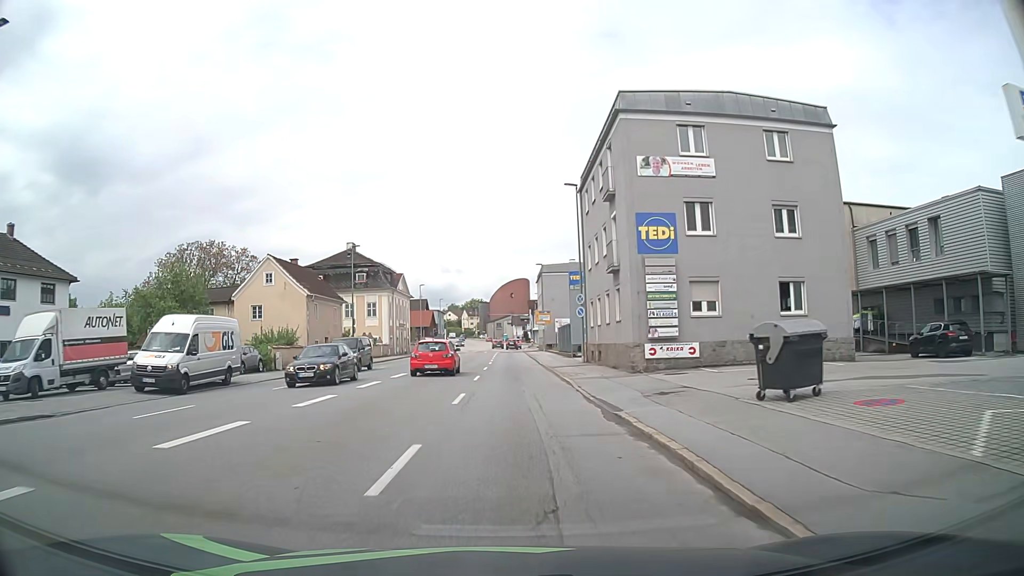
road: tertiary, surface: asphalt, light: Day
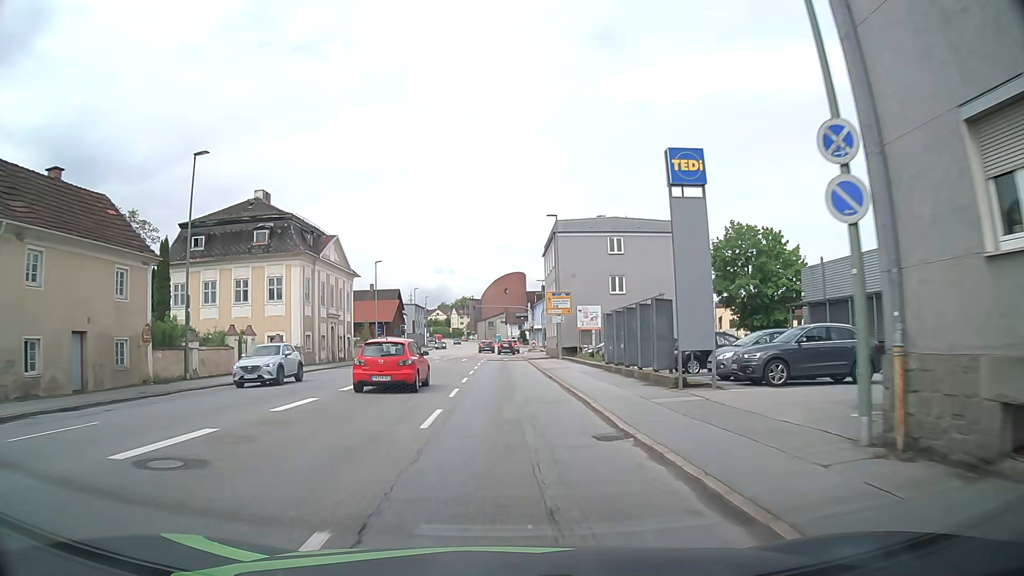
(-0.1, +31.2) m; +1°
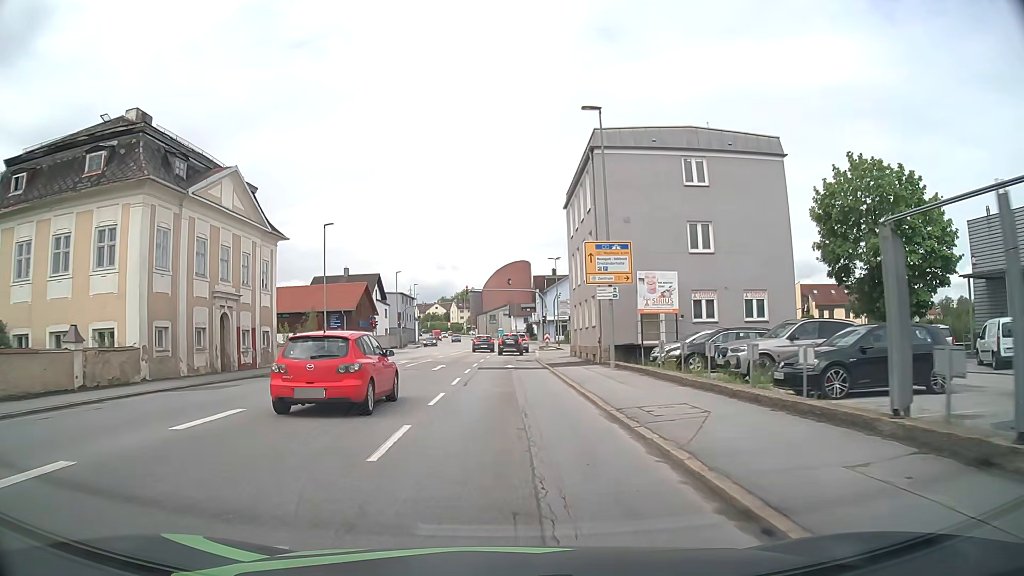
(-0.1, +21.5) m; 0°
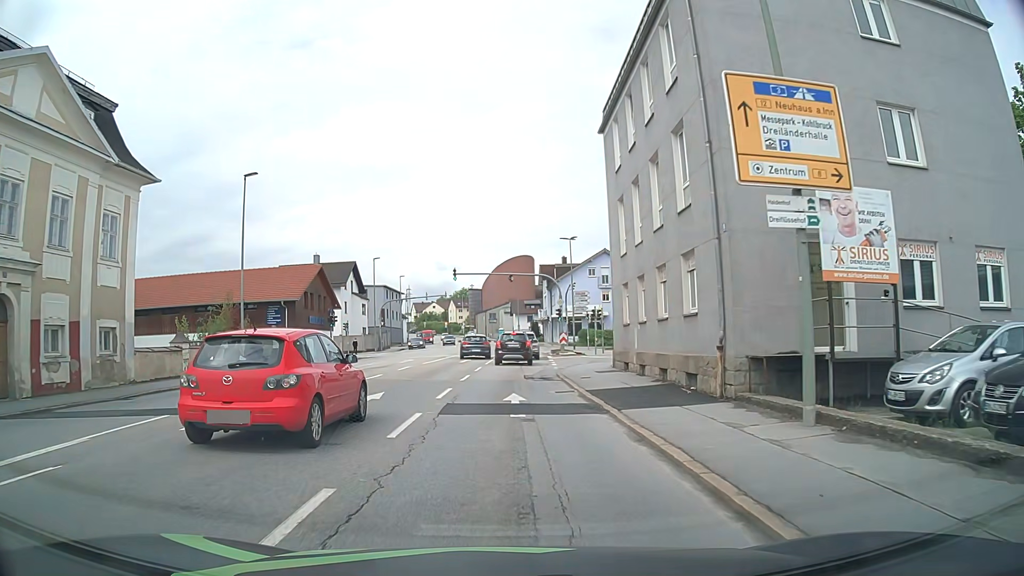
(-0.1, +16.3) m; -1°
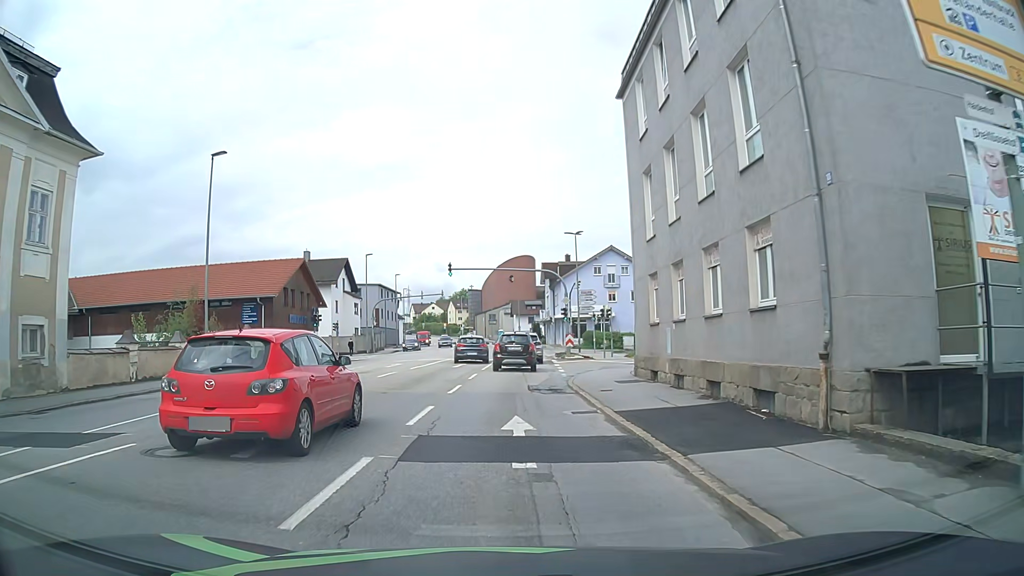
(0.0, +4.3) m; 0°
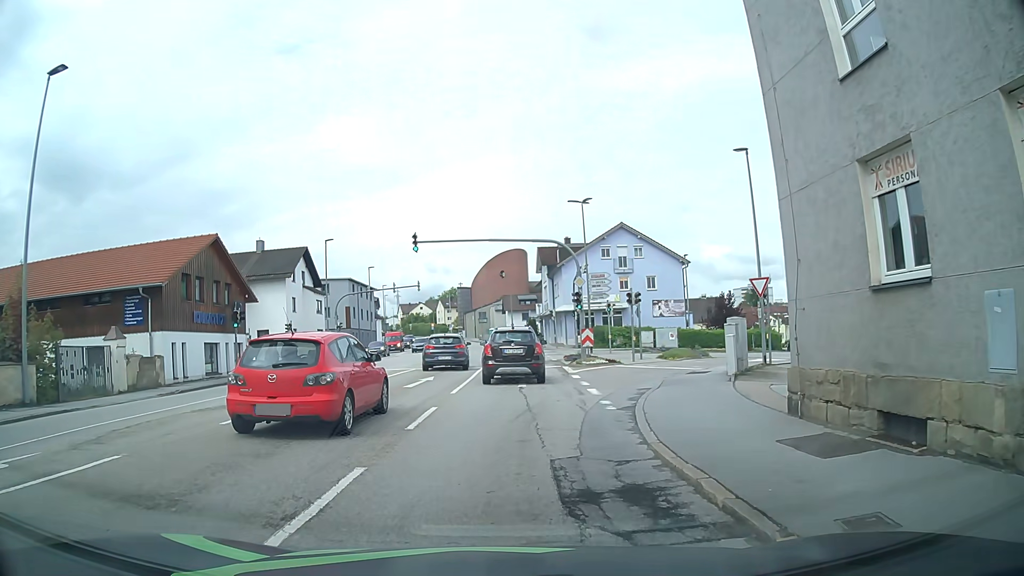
(0.0, +12.4) m; 0°
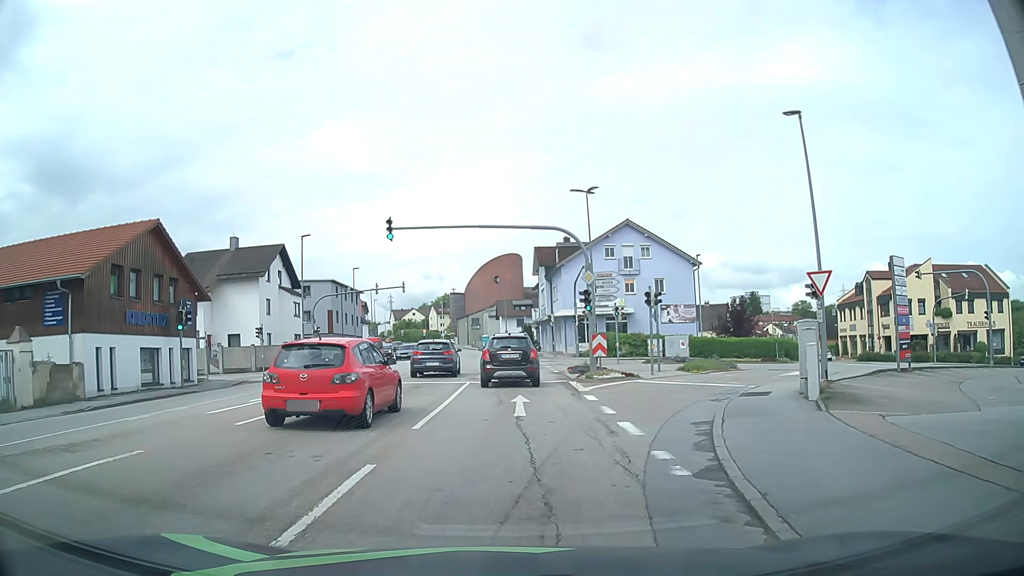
(0.0, +5.7) m; 0°
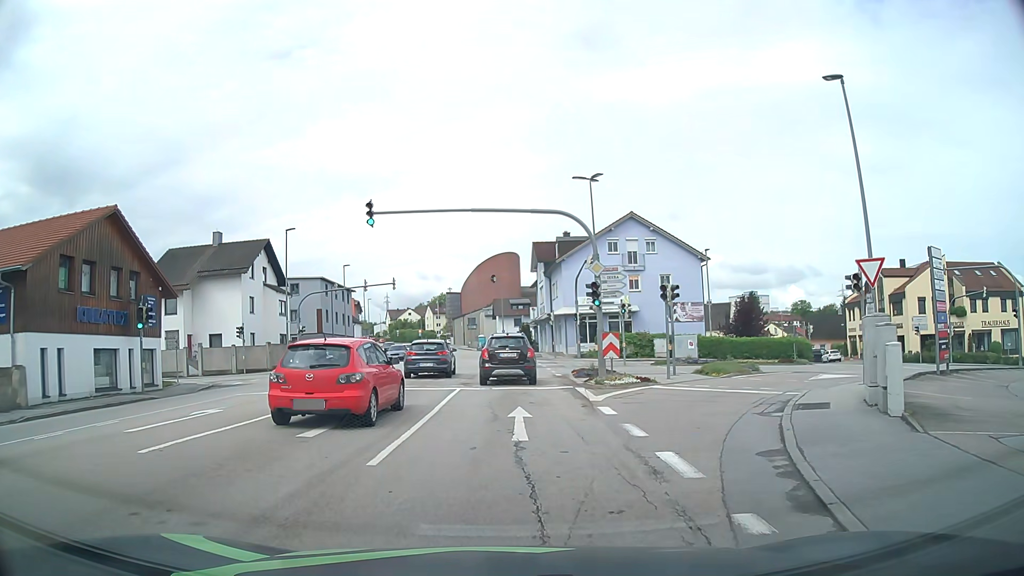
(+0.1, +3.3) m; +1°
